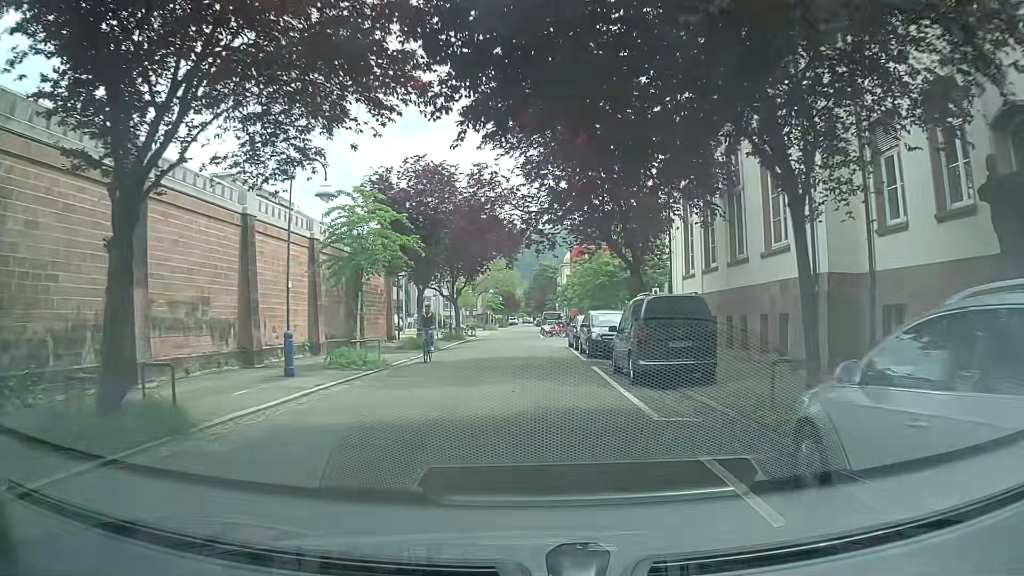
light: Day
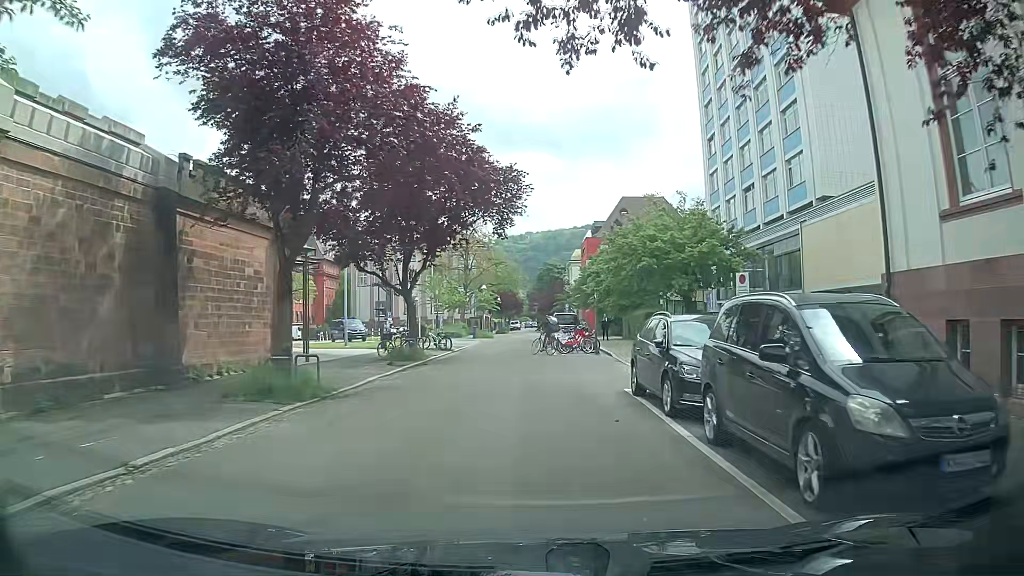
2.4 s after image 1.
(-0.1, +18.7) m; -2°
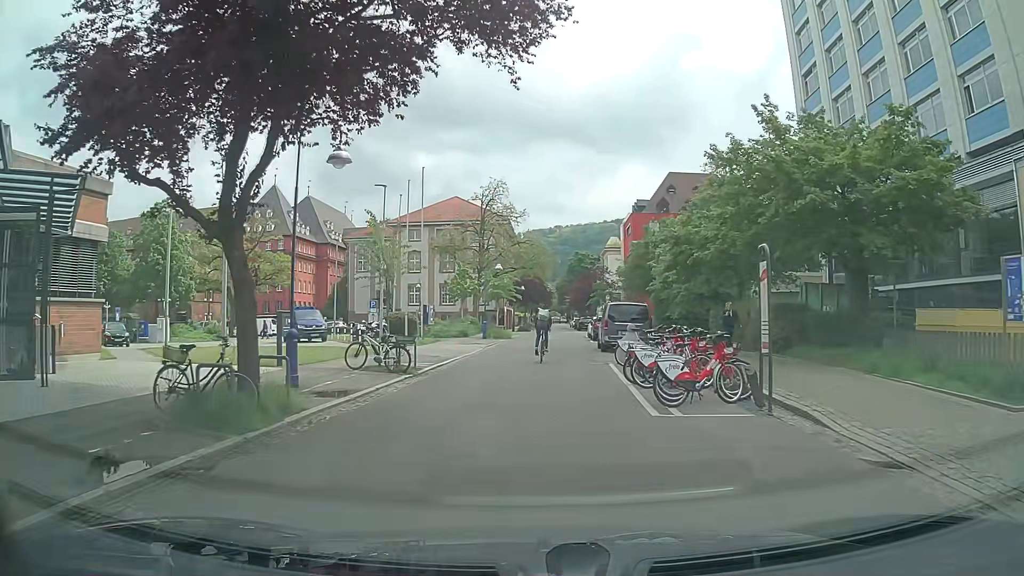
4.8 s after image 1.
(+0.3, +18.0) m; -1°
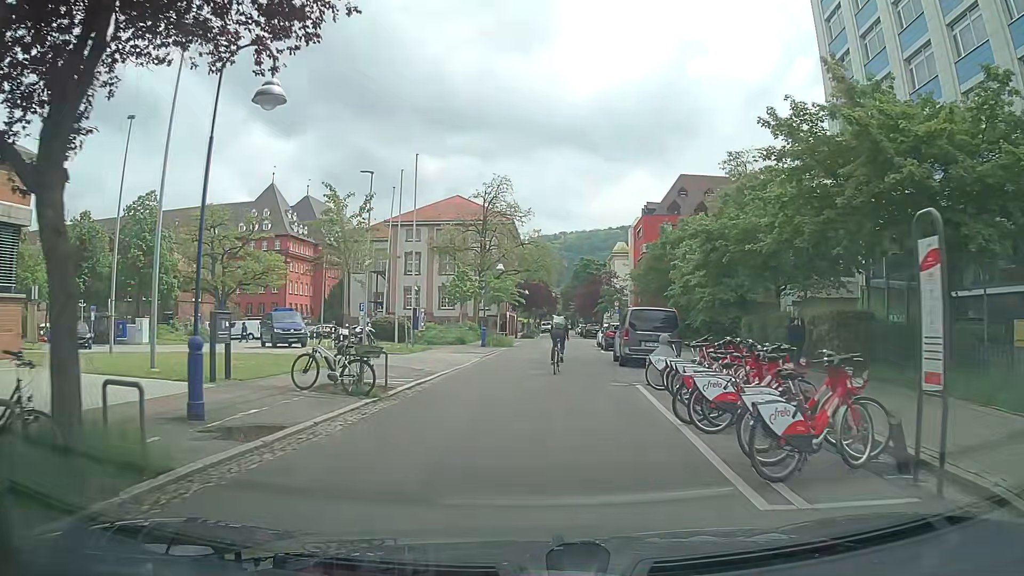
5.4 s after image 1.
(0.0, +4.3) m; 0°
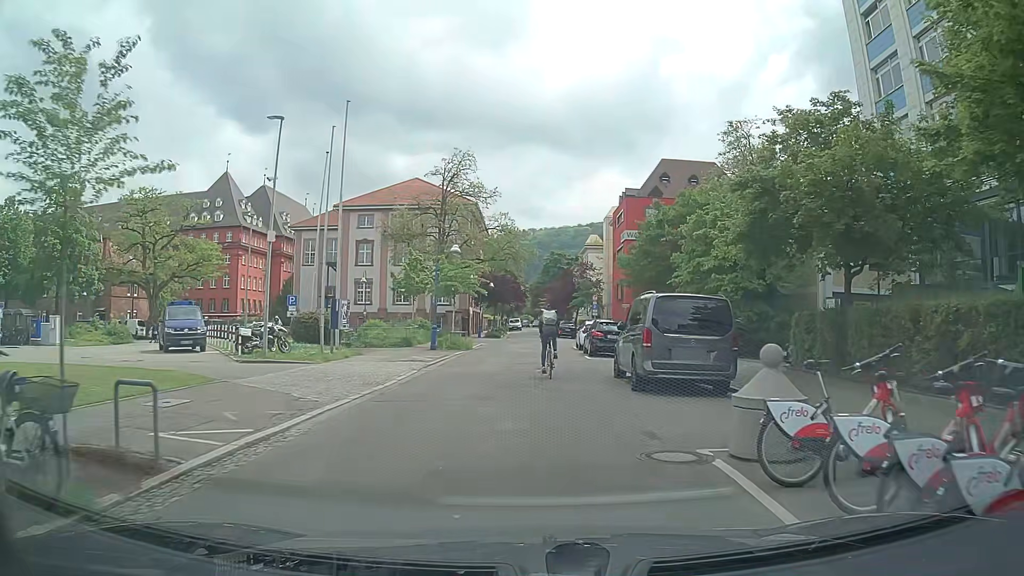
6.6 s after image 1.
(+0.1, +8.5) m; +3°
